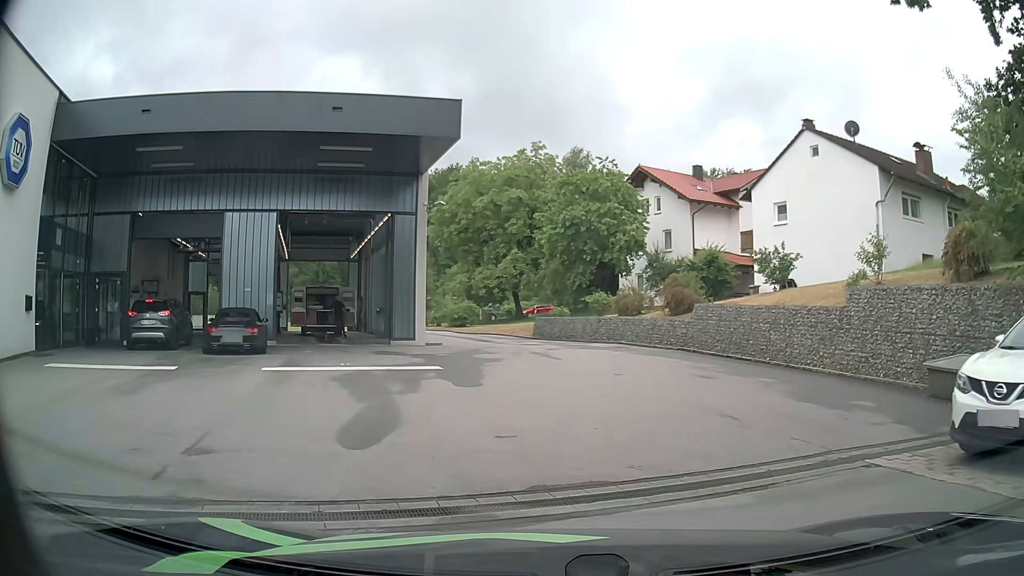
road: residential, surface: asphalt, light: Day
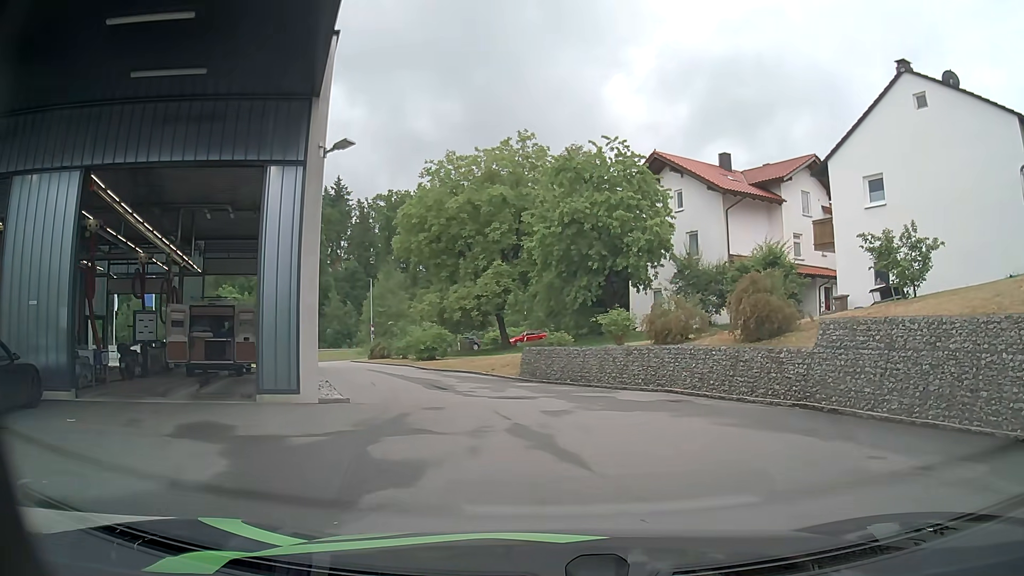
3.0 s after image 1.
(-0.3, +11.1) m; 0°
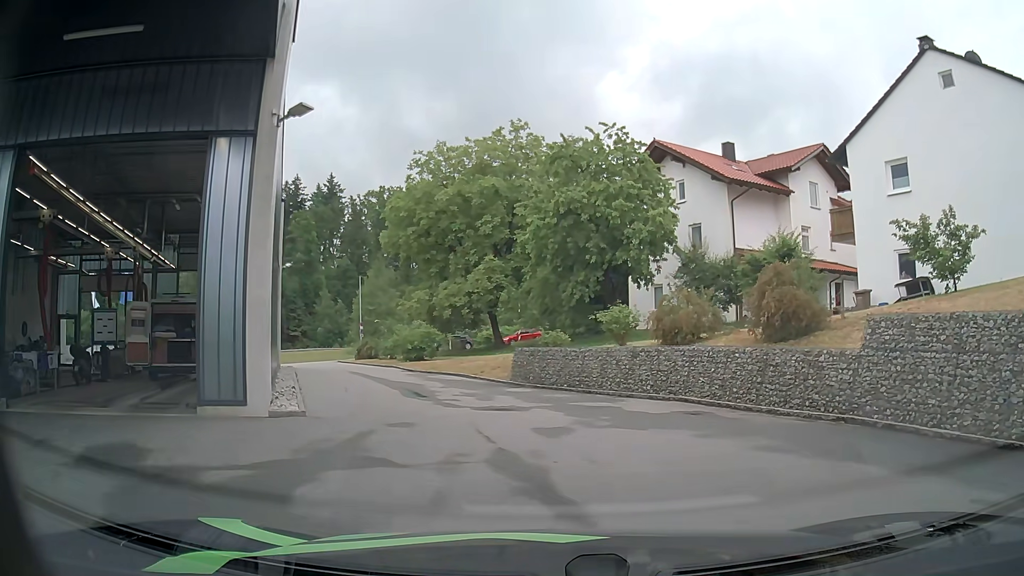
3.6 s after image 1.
(0.0, +2.2) m; 0°
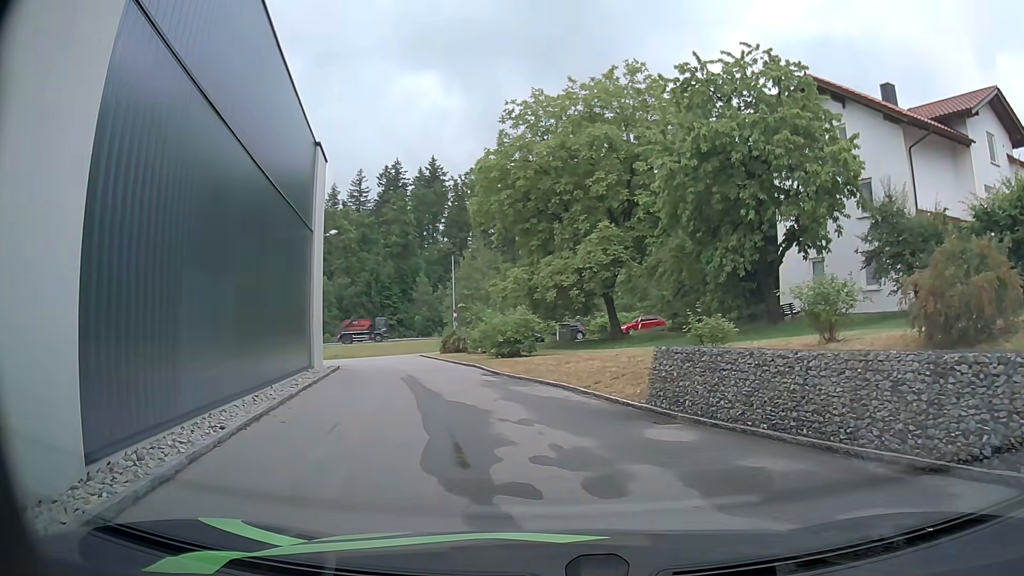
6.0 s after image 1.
(-0.6, +8.5) m; -9°
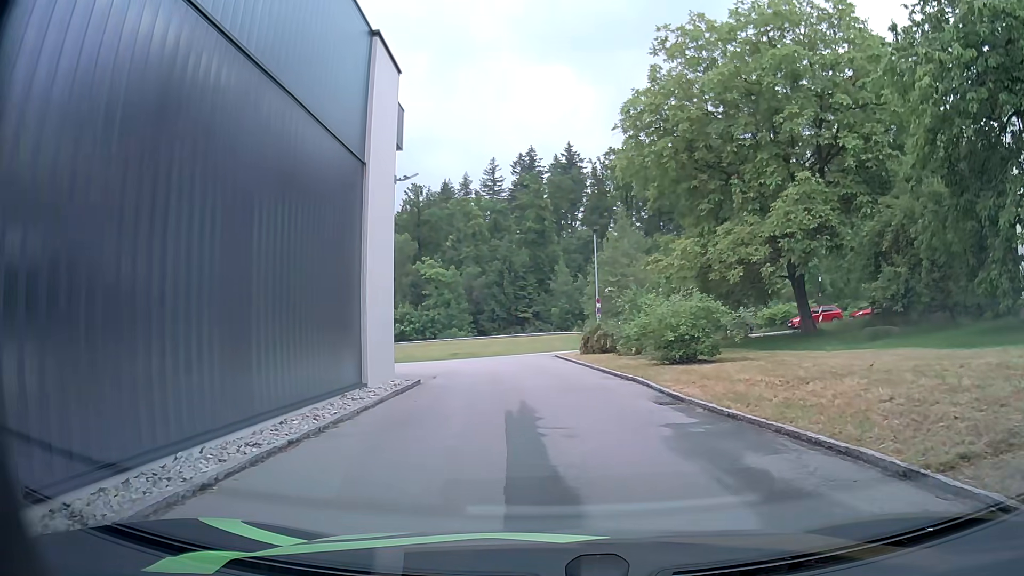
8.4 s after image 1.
(-1.3, +8.9) m; -12°
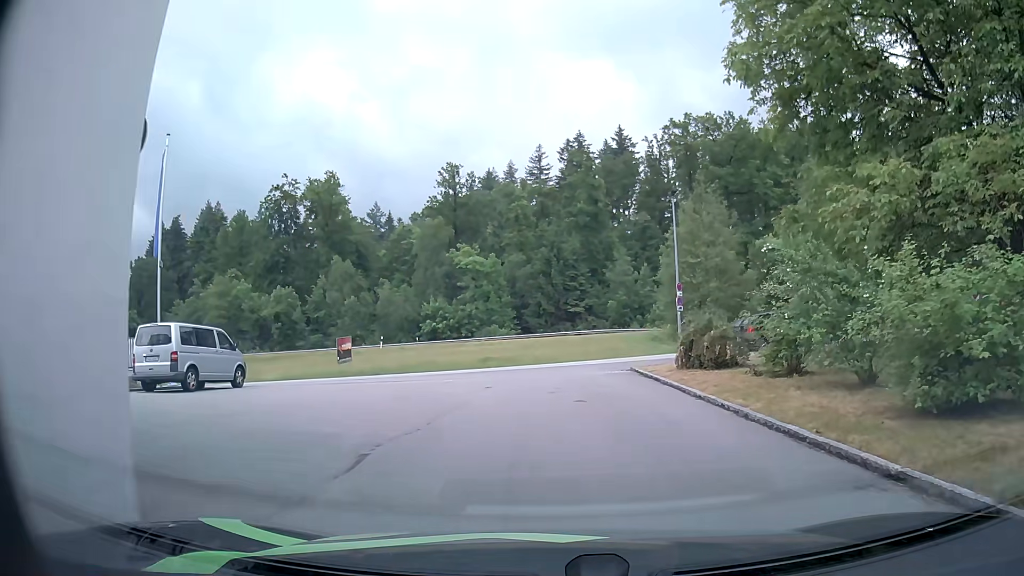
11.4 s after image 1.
(-0.6, +12.0) m; -3°
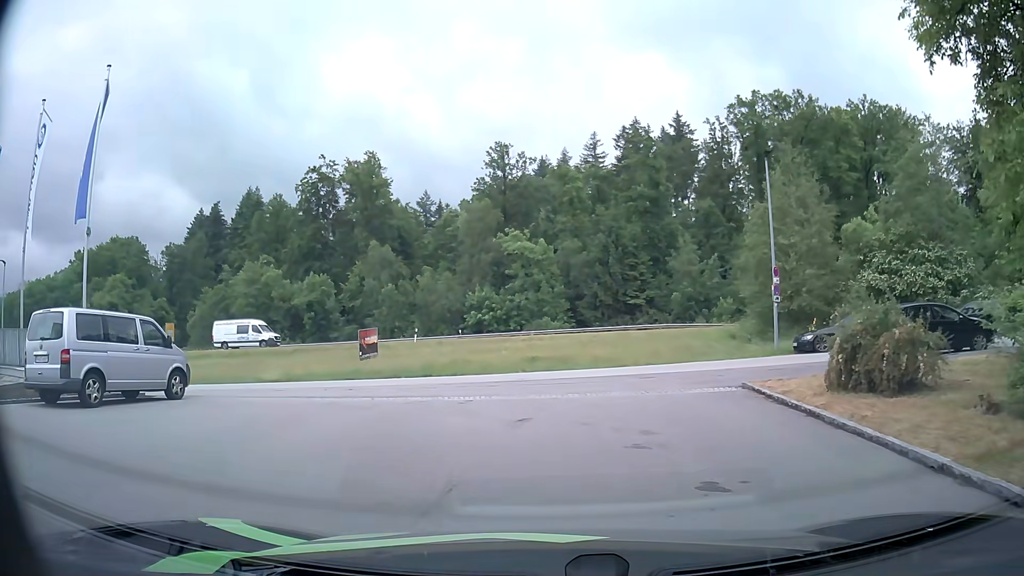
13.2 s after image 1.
(-0.3, +7.0) m; -6°
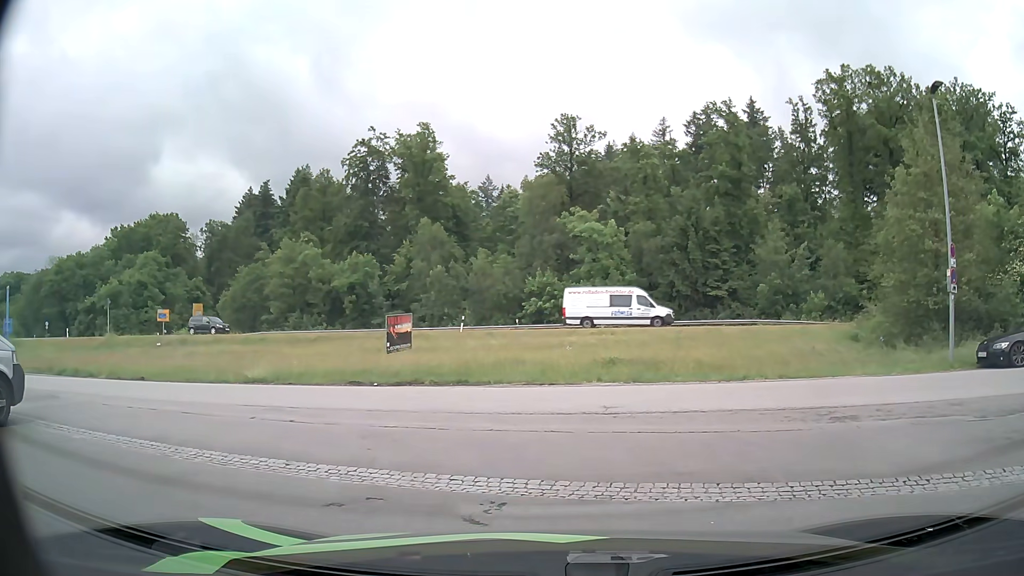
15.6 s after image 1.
(-0.5, +8.2) m; -6°
